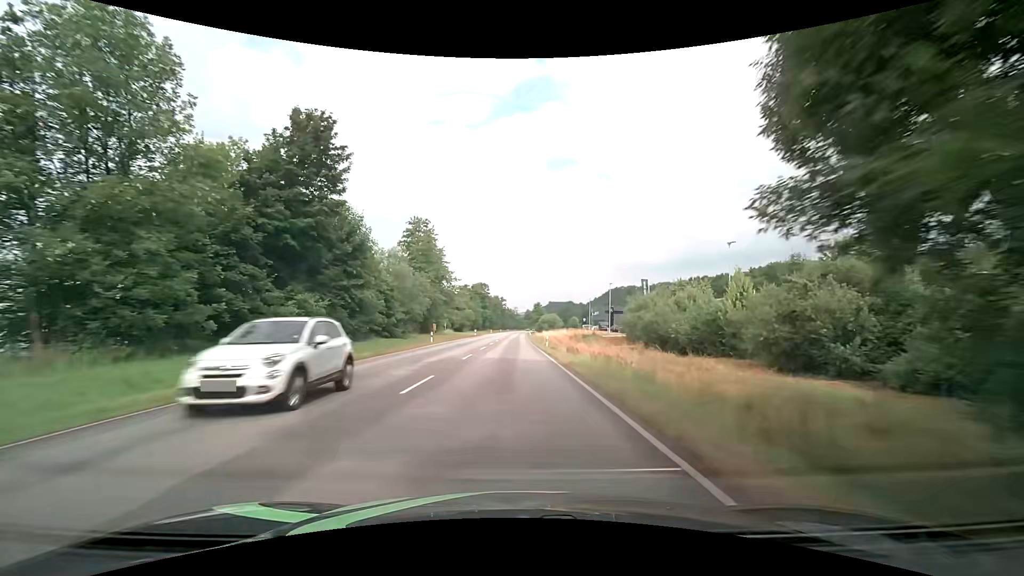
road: primary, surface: asphalt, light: Day
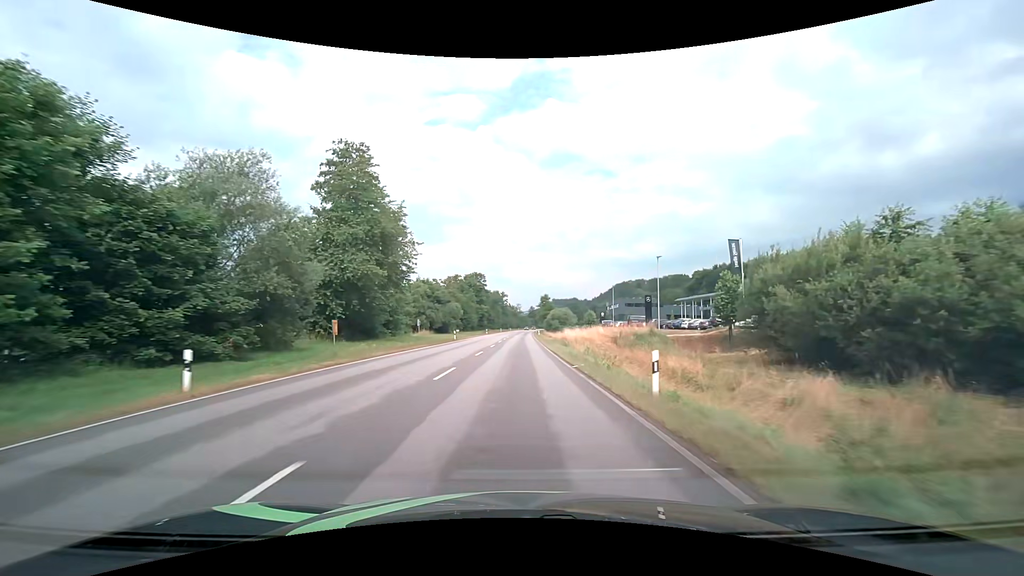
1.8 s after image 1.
(0.0, +33.3) m; 0°
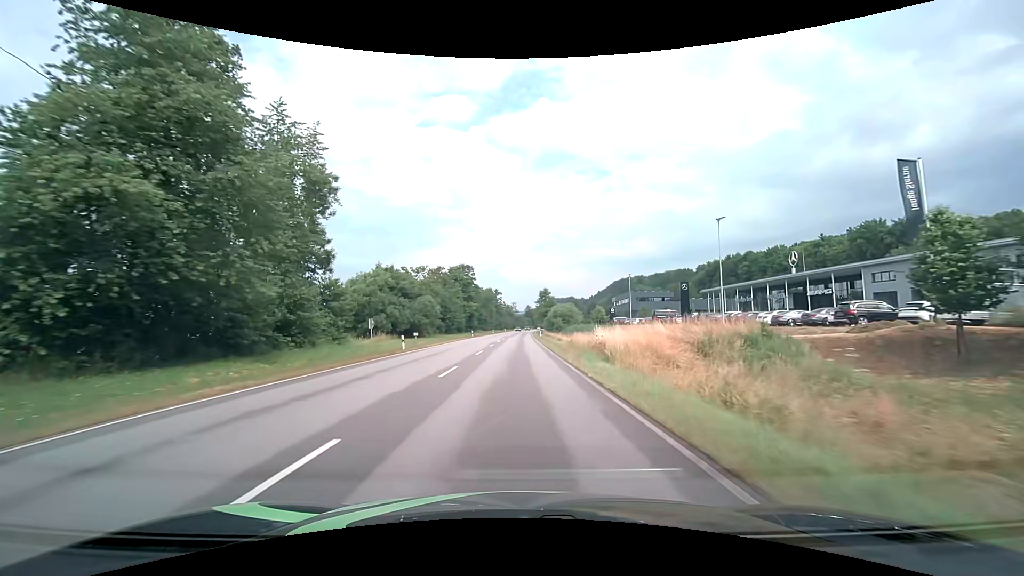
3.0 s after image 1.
(+0.1, +23.0) m; 0°
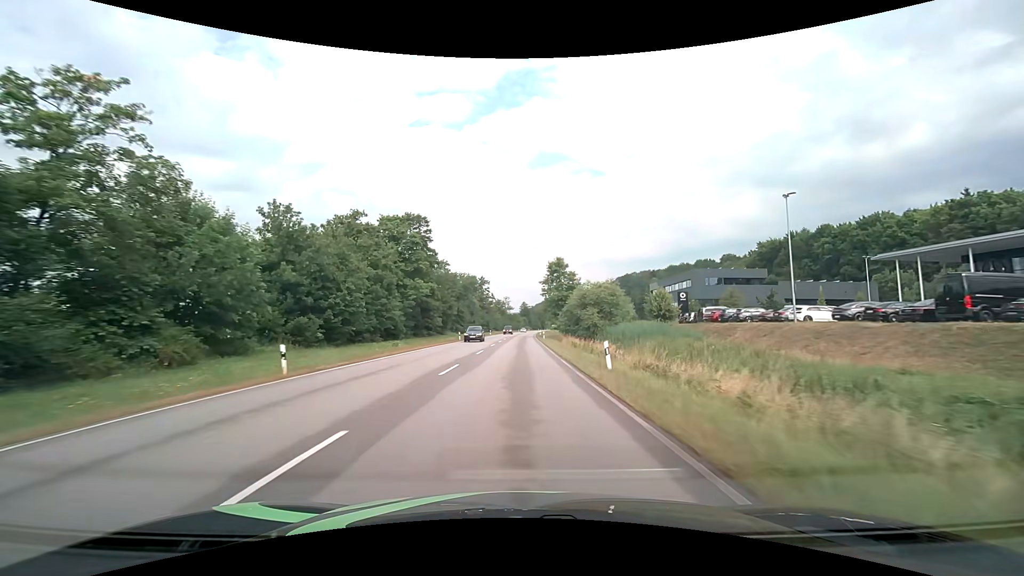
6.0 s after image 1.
(+0.4, +59.5) m; +1°
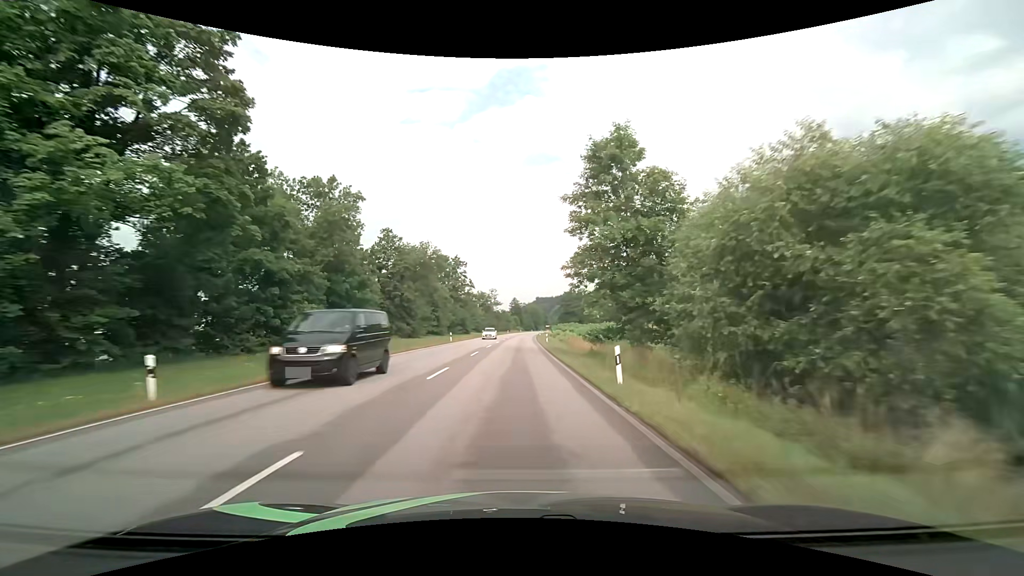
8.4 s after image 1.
(+0.3, +49.0) m; +1°
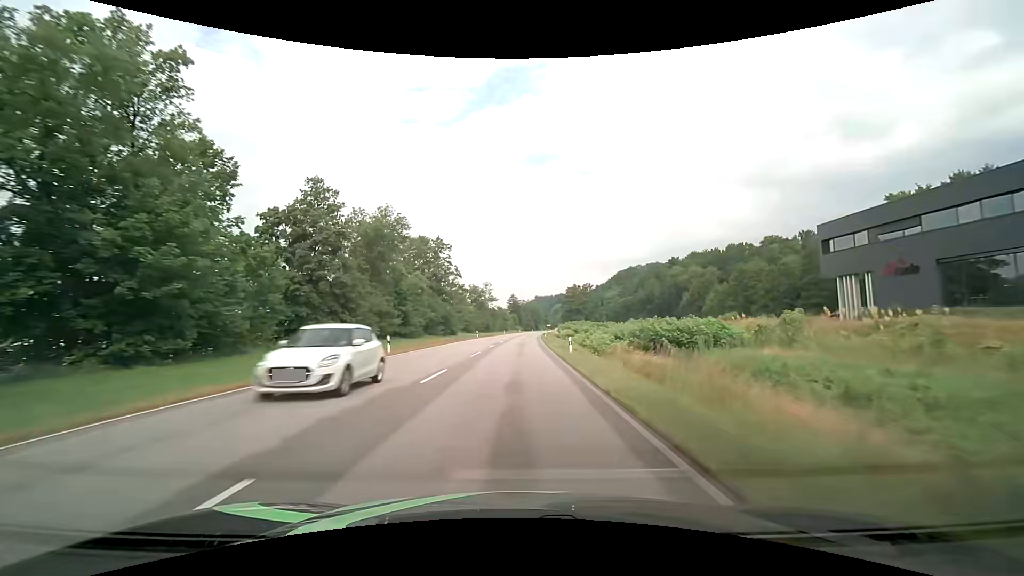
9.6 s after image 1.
(+0.1, +24.9) m; 0°
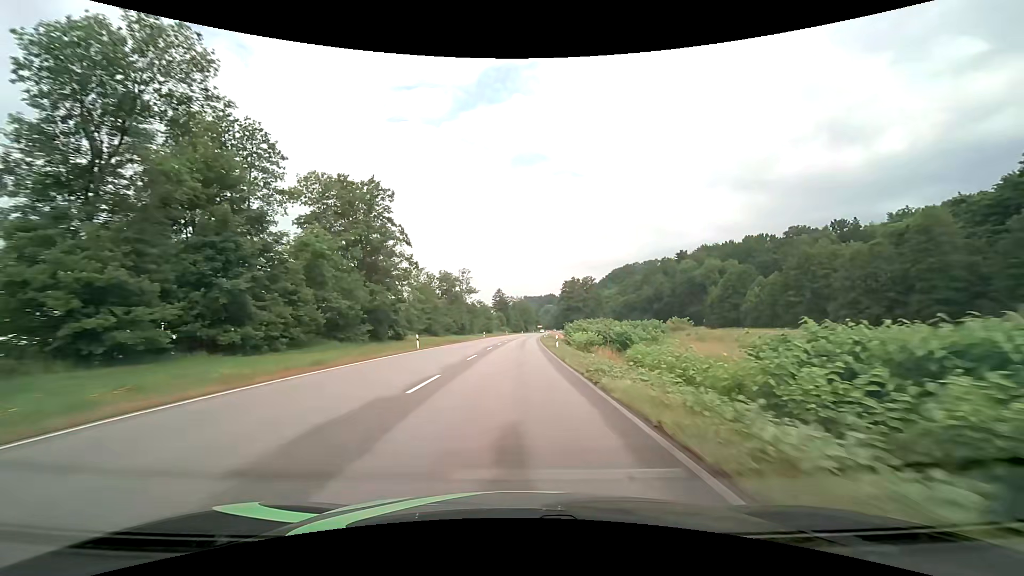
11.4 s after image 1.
(+0.5, +37.8) m; +1°
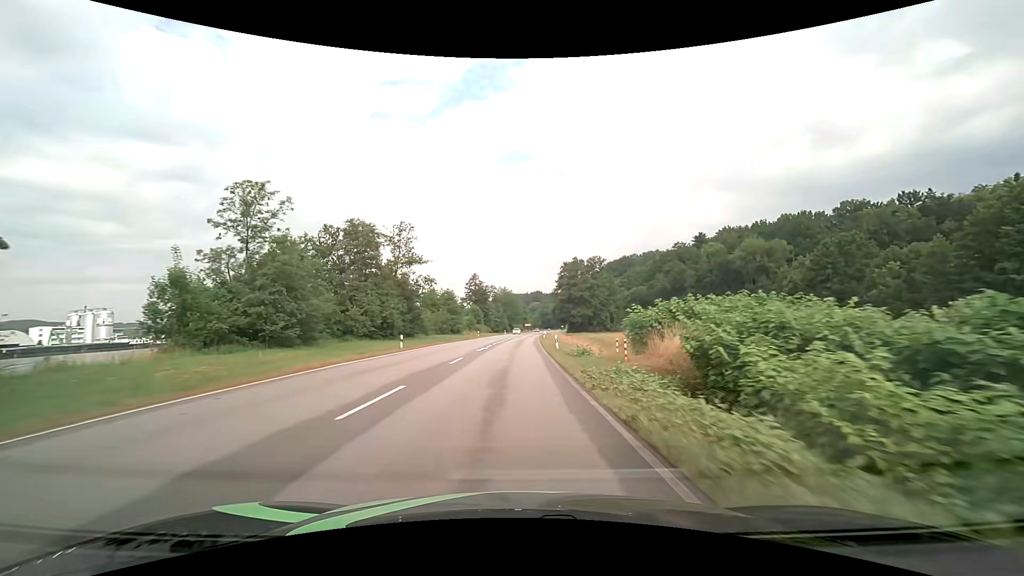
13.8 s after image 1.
(+1.1, +51.1) m; +2°
(0, +10) (0, +20) (0, +30) (0, +40) (0, +50) (+1, +60) (+1, +70) (+2, +80) (+2, +90) (+3, +100) m
